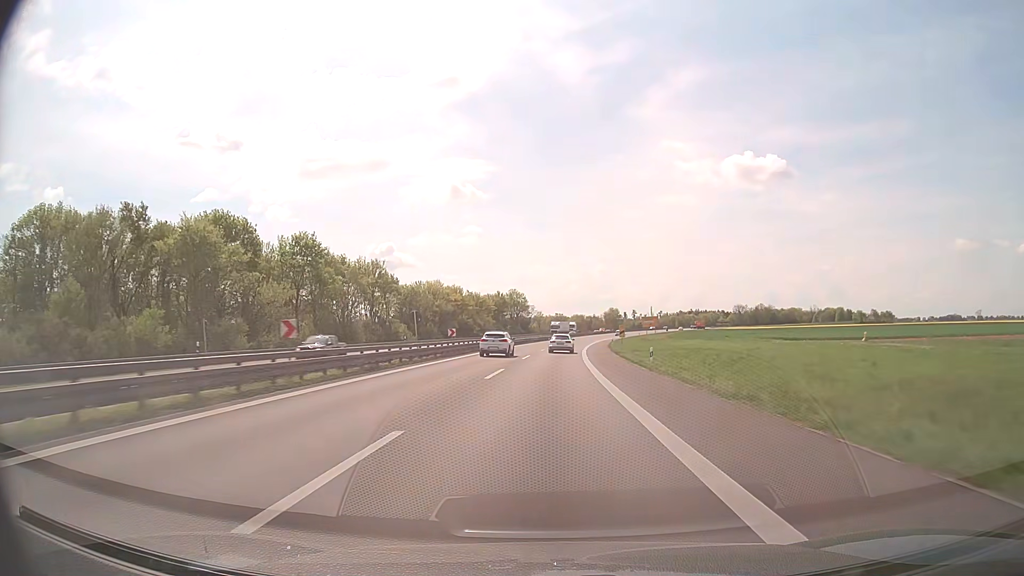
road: trunk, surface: asphalt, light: Day
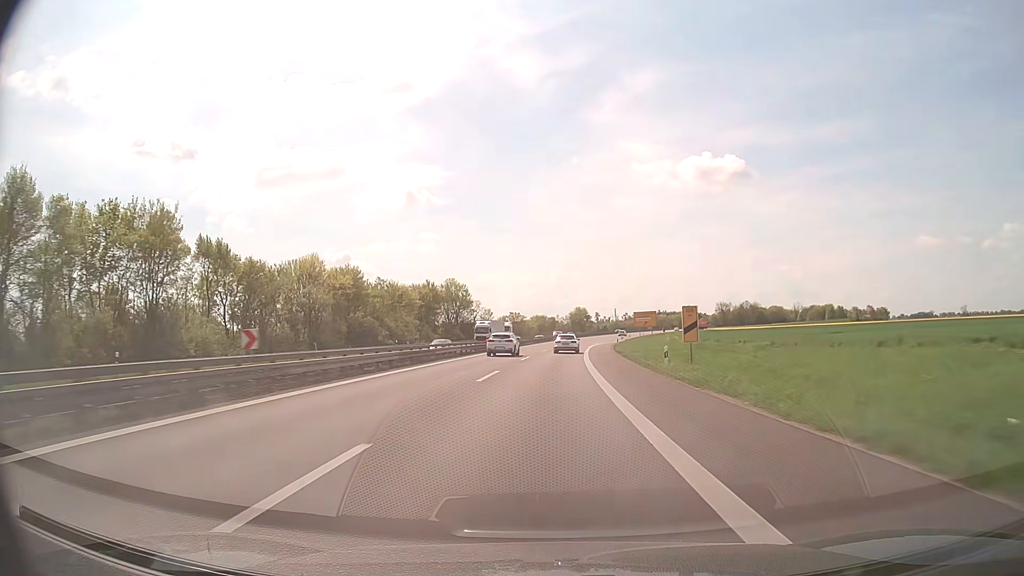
(+1.5, +55.3) m; +3°
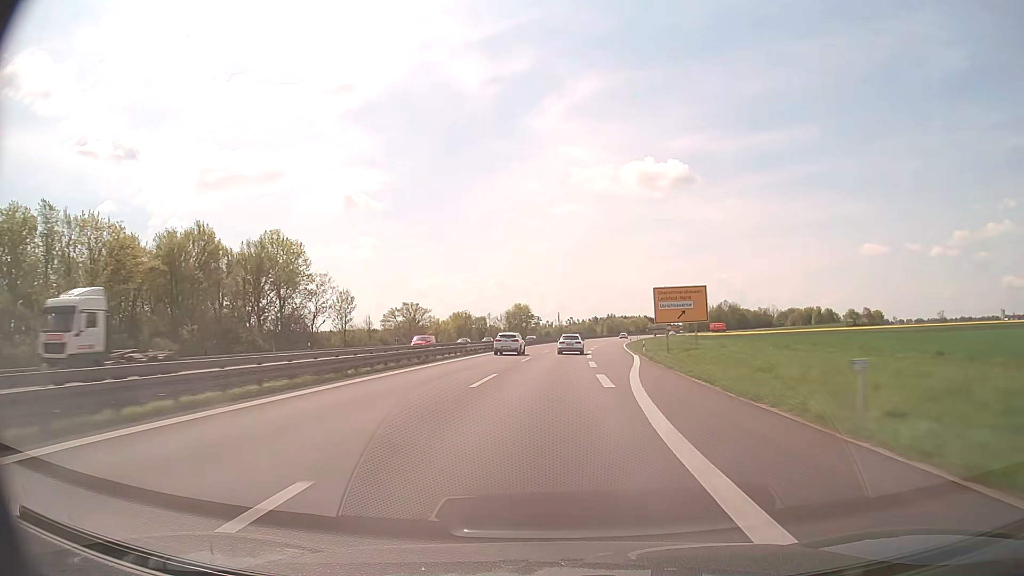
(+3.2, +74.4) m; +5°
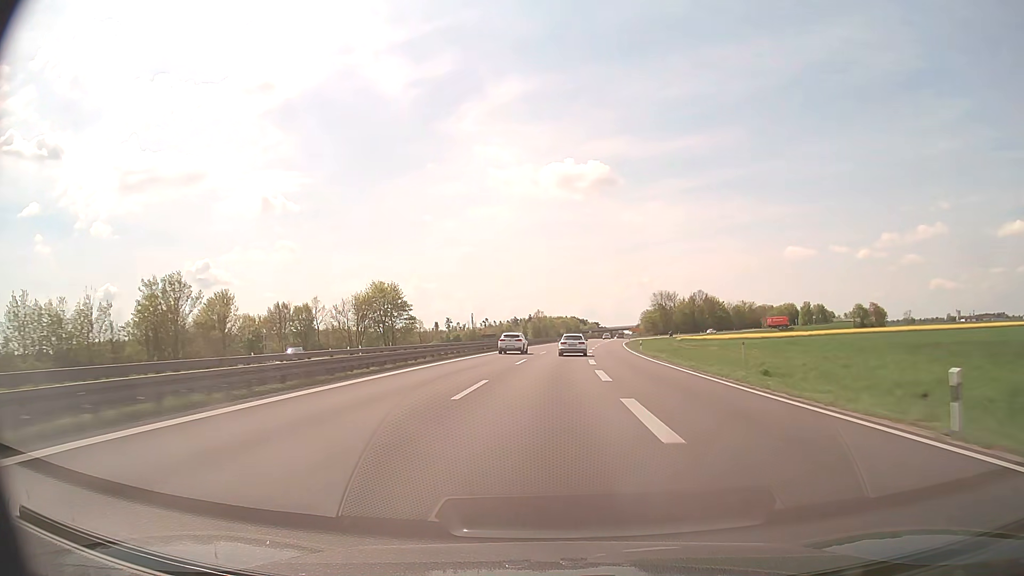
(+6.0, +93.8) m; +7°
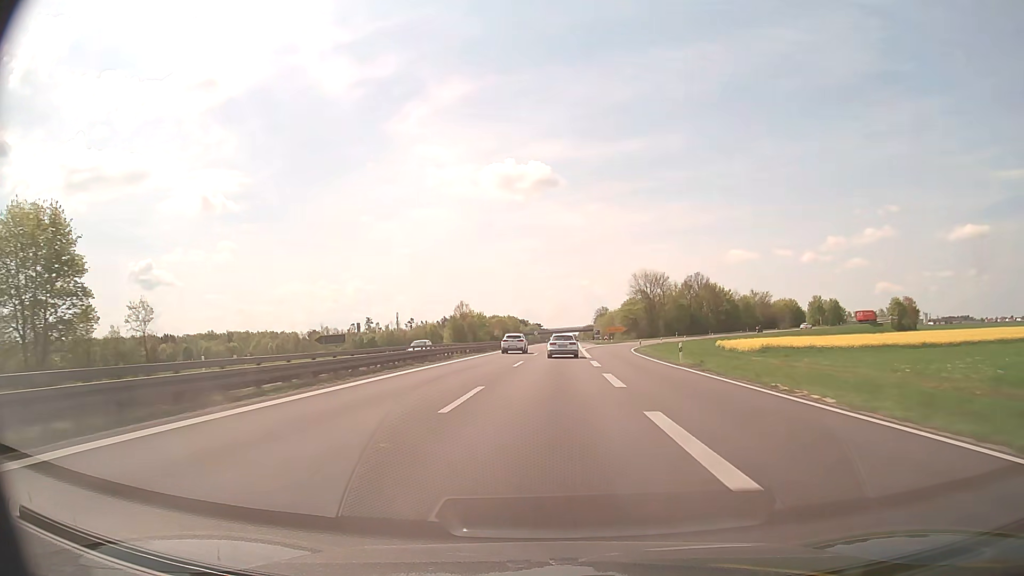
(+3.5, +74.5) m; +5°
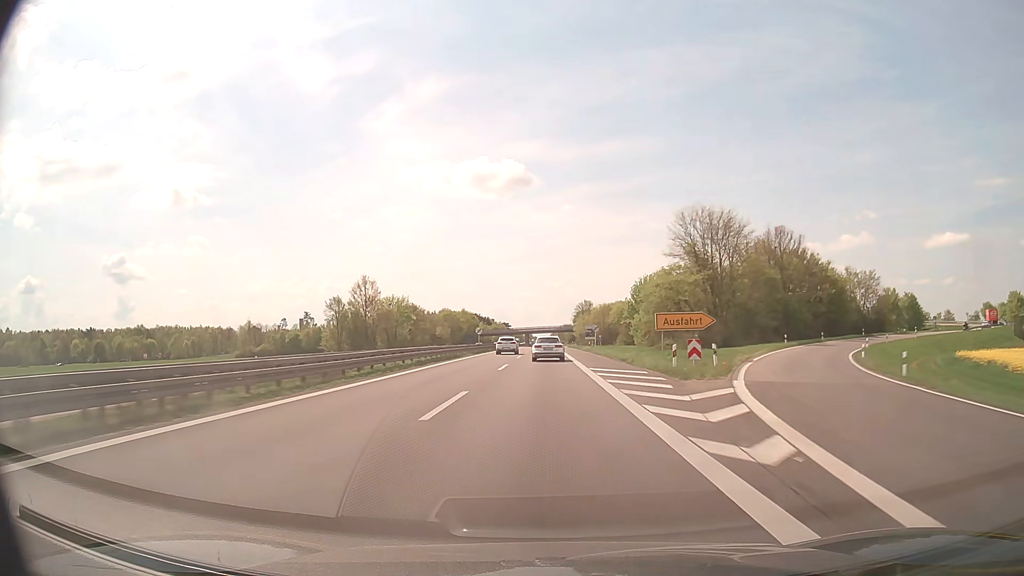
(+2.0, +72.9) m; +2°
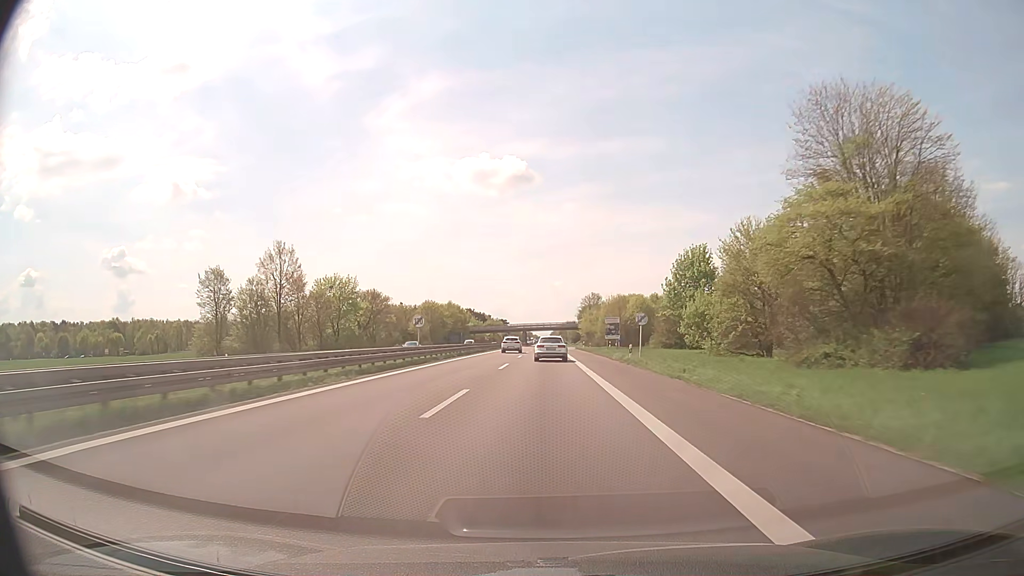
(0.0, +35.9) m; 0°
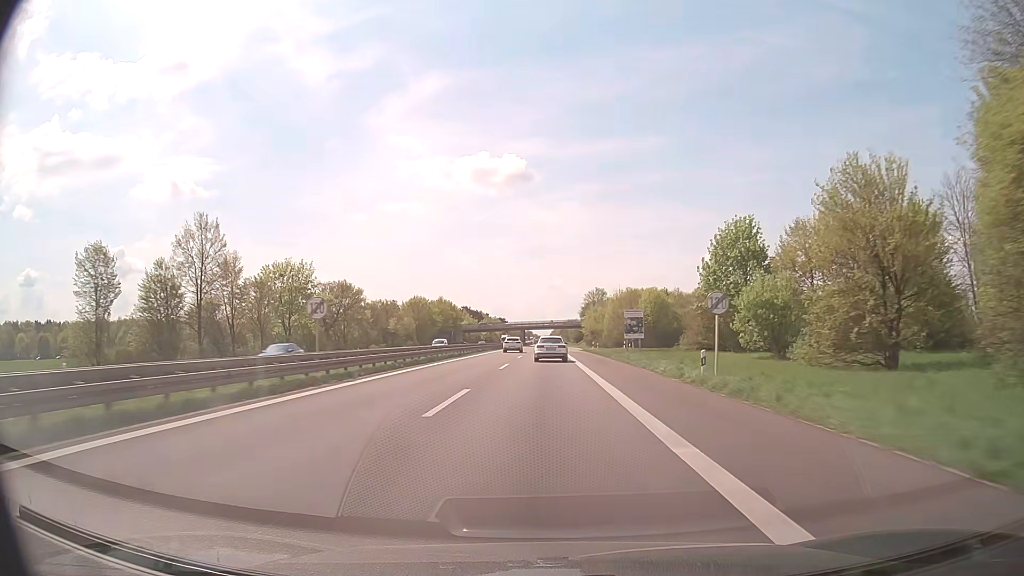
(0.0, +17.9) m; 0°
(0, +10) (0, +20) (0, +30) (0, +40) (0, +50) (0, +60) (0, +70) (0, +80) (0, +90) (0, +100) m
